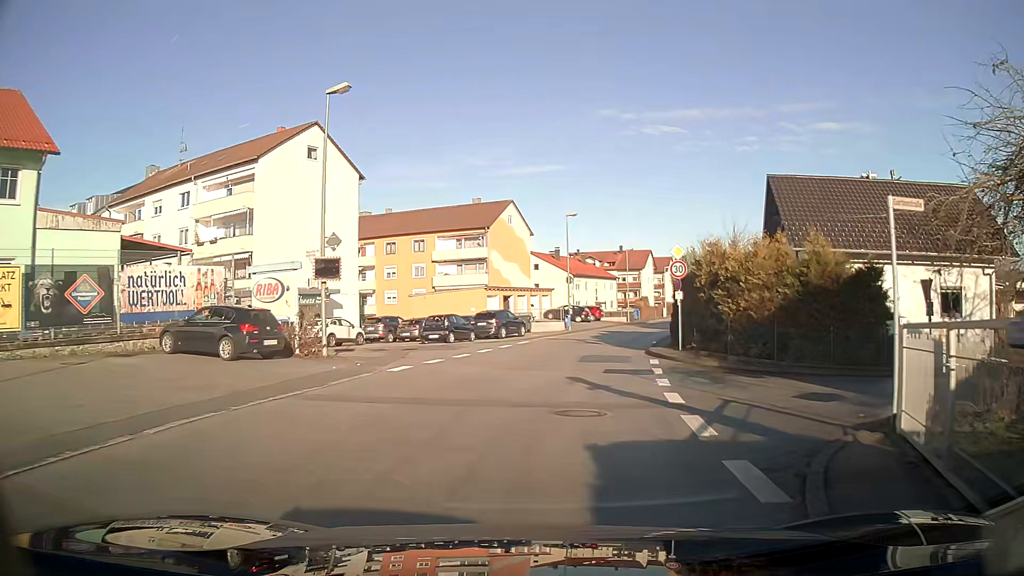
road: unclassified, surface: asphalt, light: Day
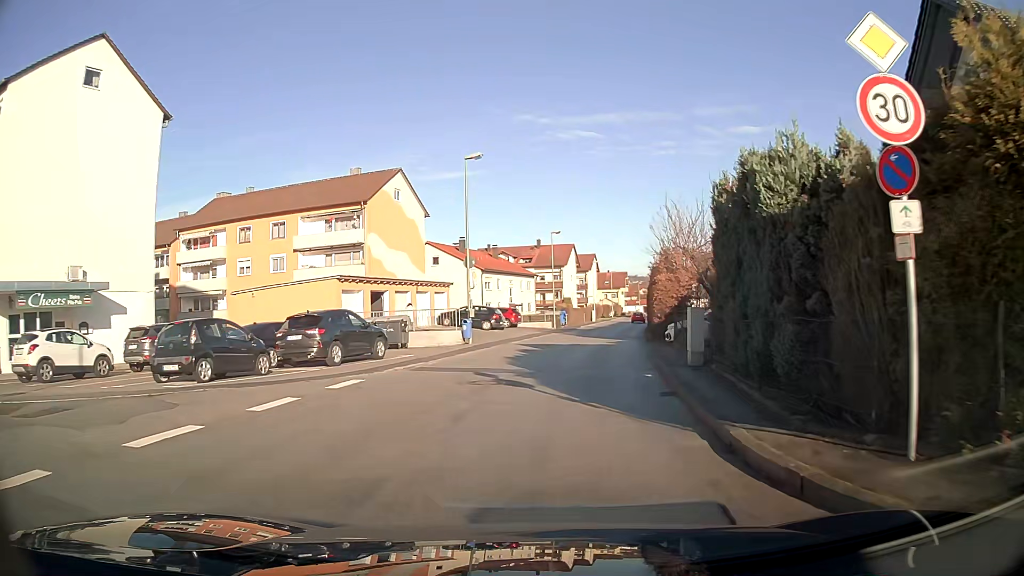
(+1.2, +18.4) m; +7°
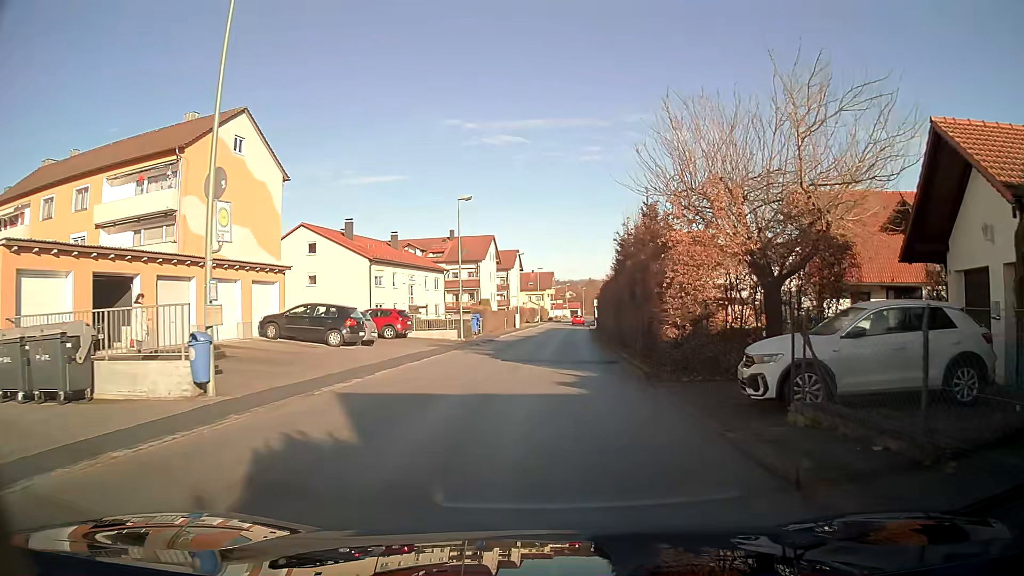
(+1.1, +18.3) m; +7°
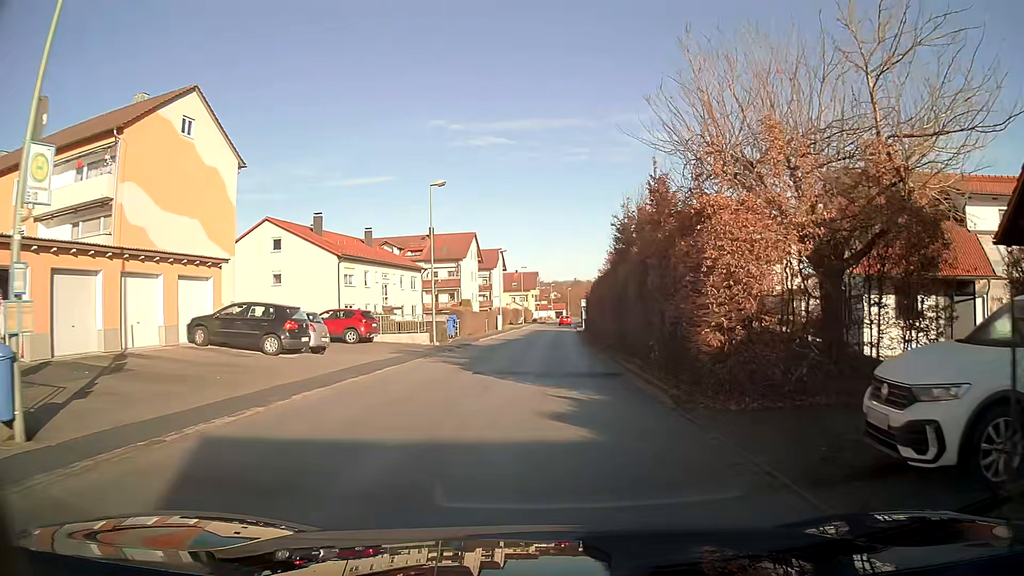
(+0.1, +4.6) m; +1°
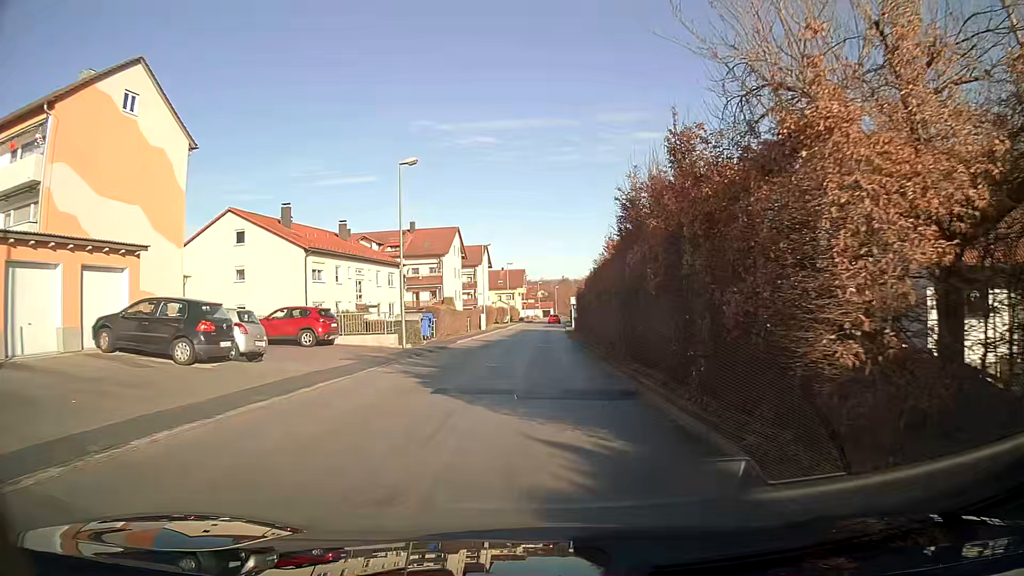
(0.0, +4.6) m; +1°
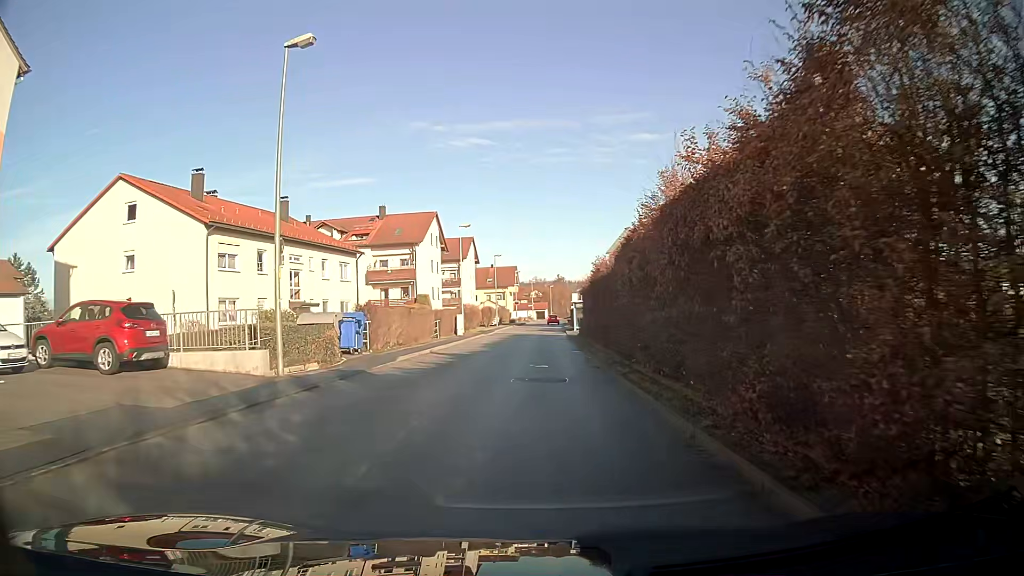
(+0.1, +13.9) m; +1°
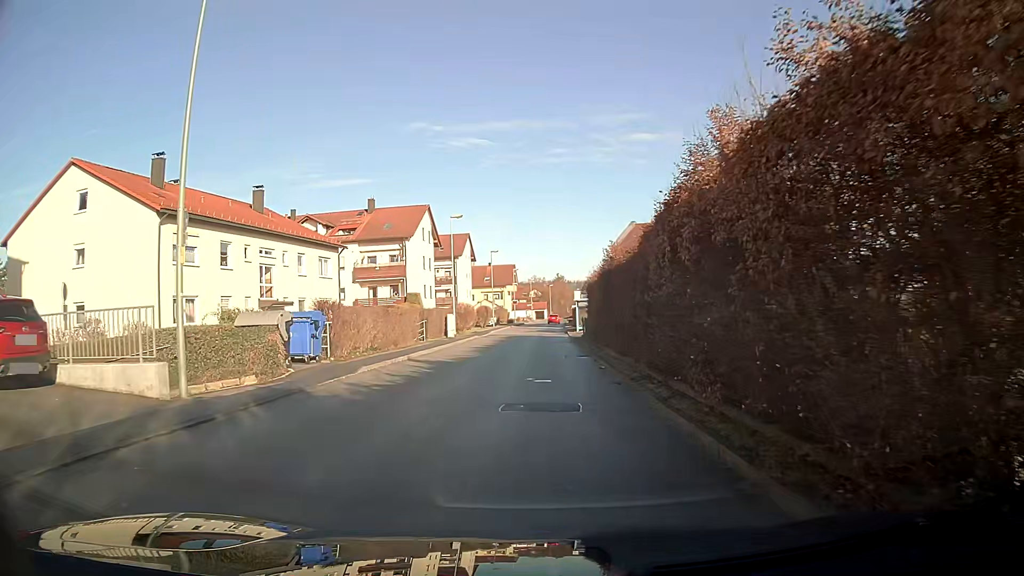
(0.0, +4.6) m; 0°
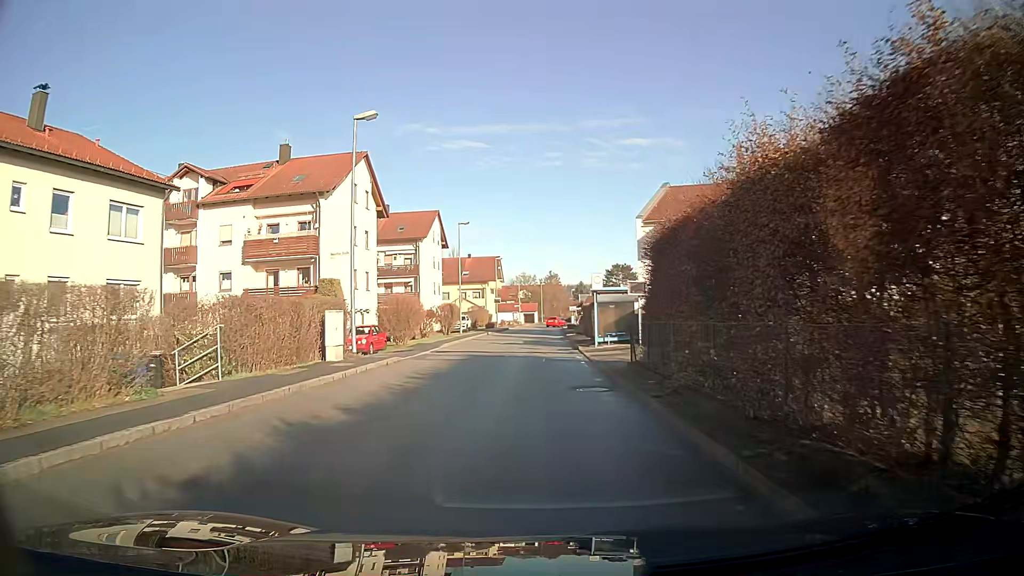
(+0.3, +23.1) m; +1°
(0, +10) (0, +20) (0, +30) (0, +40) (+1, +50) (+1, +60) (+1, +70) (+2, +80) (+2, +90) (+3, +100) m
